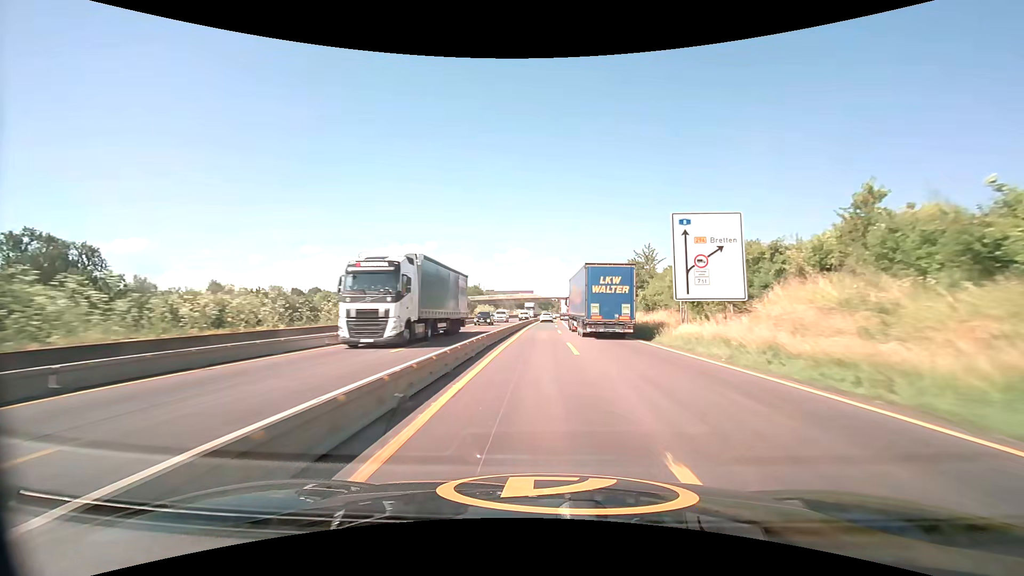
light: Day
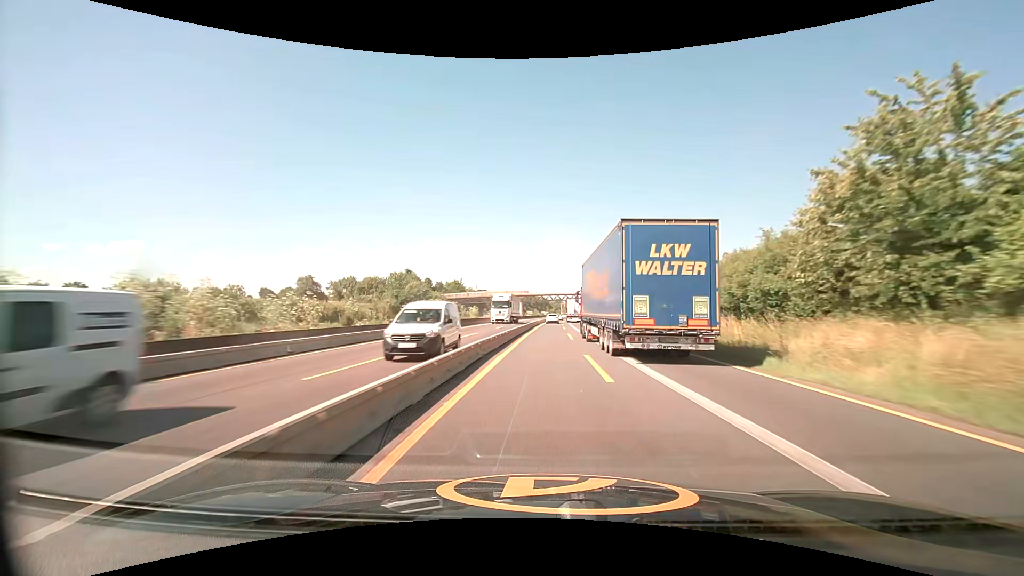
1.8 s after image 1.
(0.0, +39.7) m; 0°
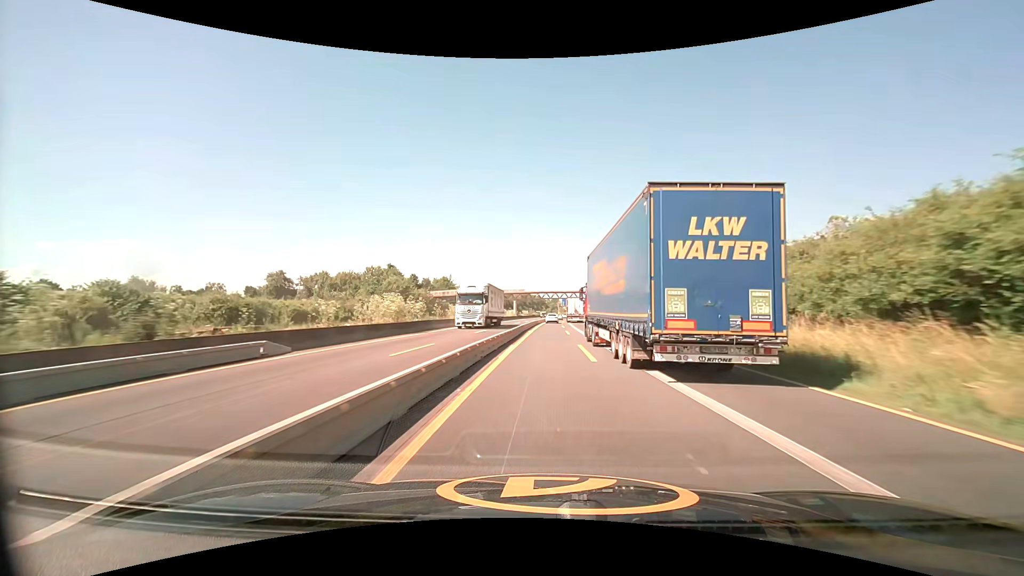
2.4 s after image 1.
(0.0, +13.2) m; 0°
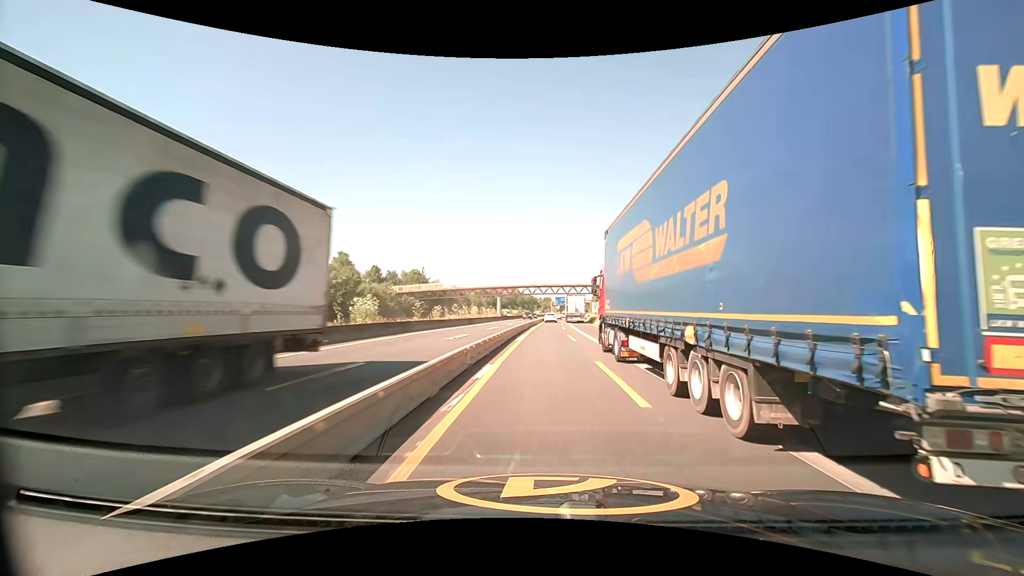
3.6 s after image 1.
(+0.2, +26.3) m; +1°
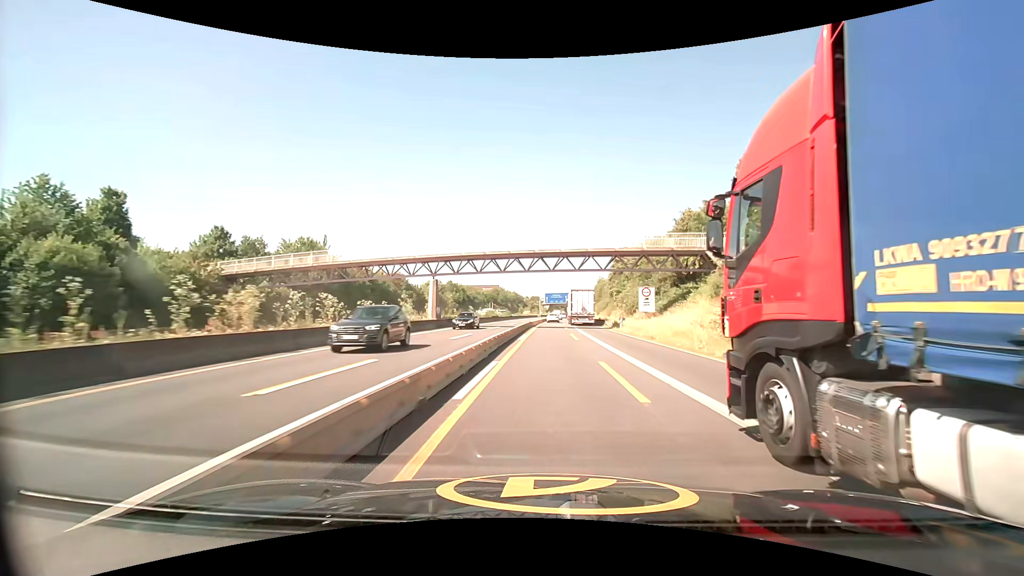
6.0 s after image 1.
(+0.7, +53.1) m; +1°
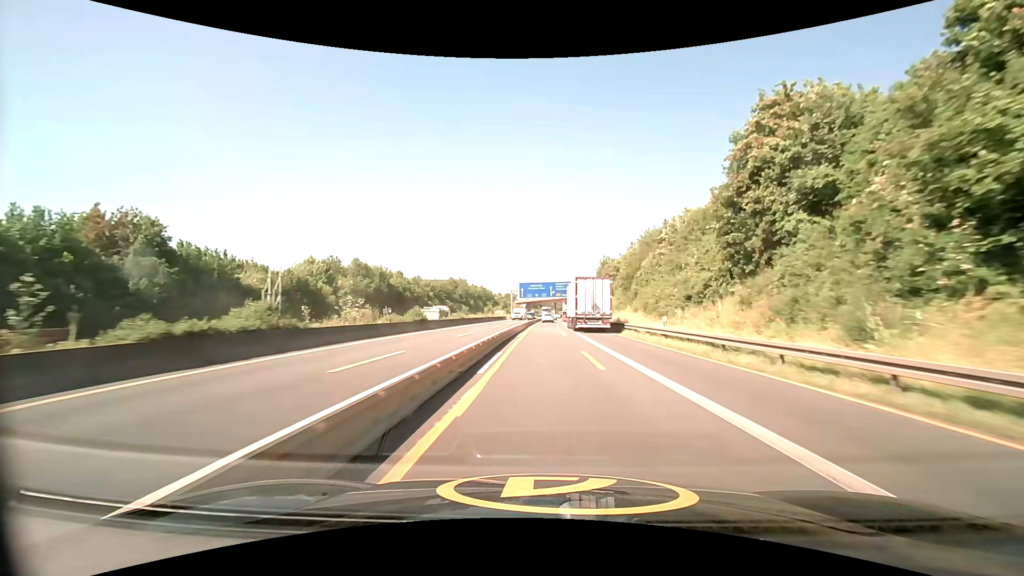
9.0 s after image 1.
(+1.3, +68.5) m; +2°
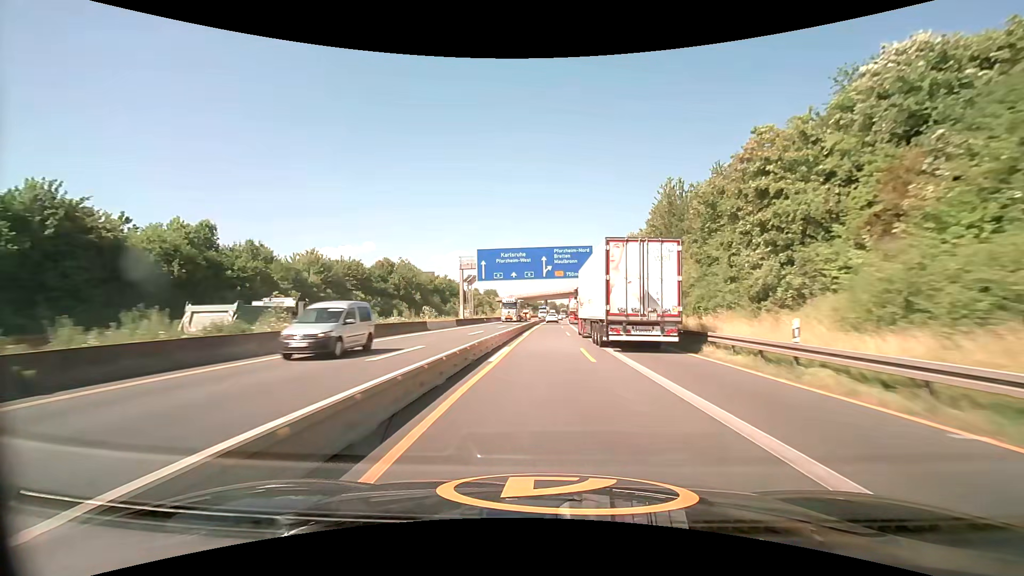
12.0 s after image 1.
(+0.9, +69.1) m; +1°
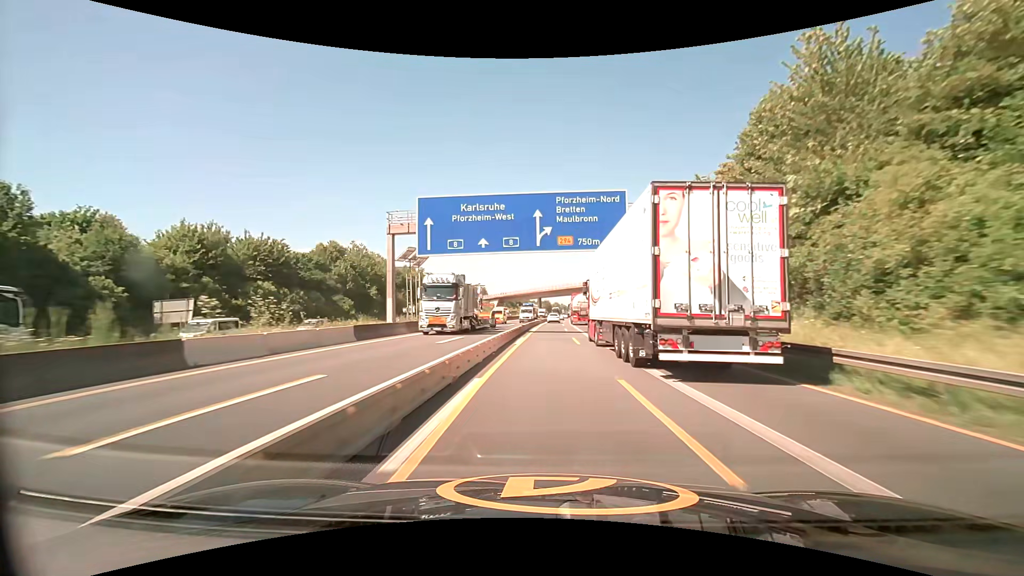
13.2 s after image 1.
(+0.2, +27.7) m; +1°
(0, +10) (0, +20) (0, +30) (0, +40) (+1, +50) (+1, +60) (+1, +70) (+2, +80) (+2, +90) (+3, +100) m
